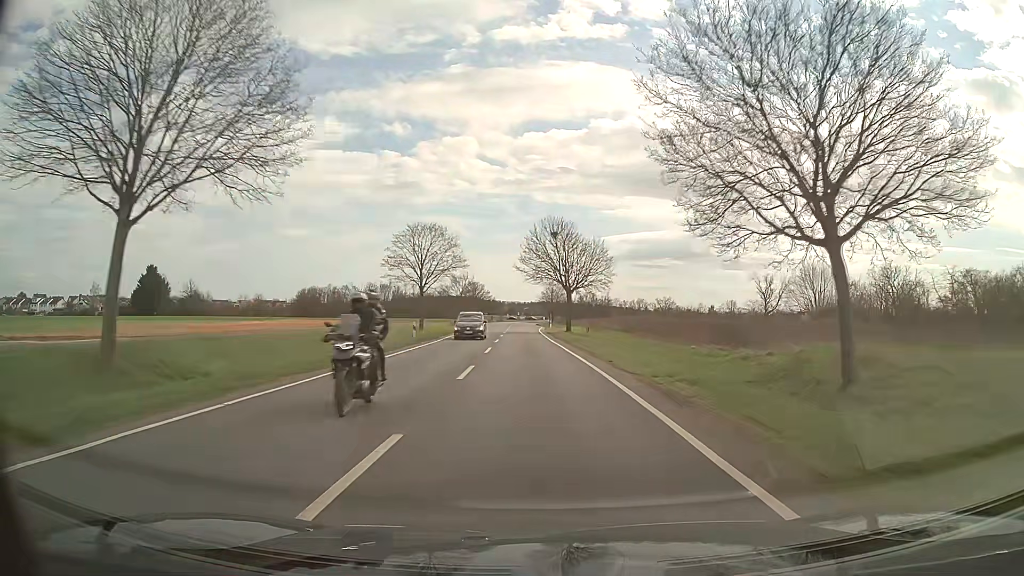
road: secondary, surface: asphalt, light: Day
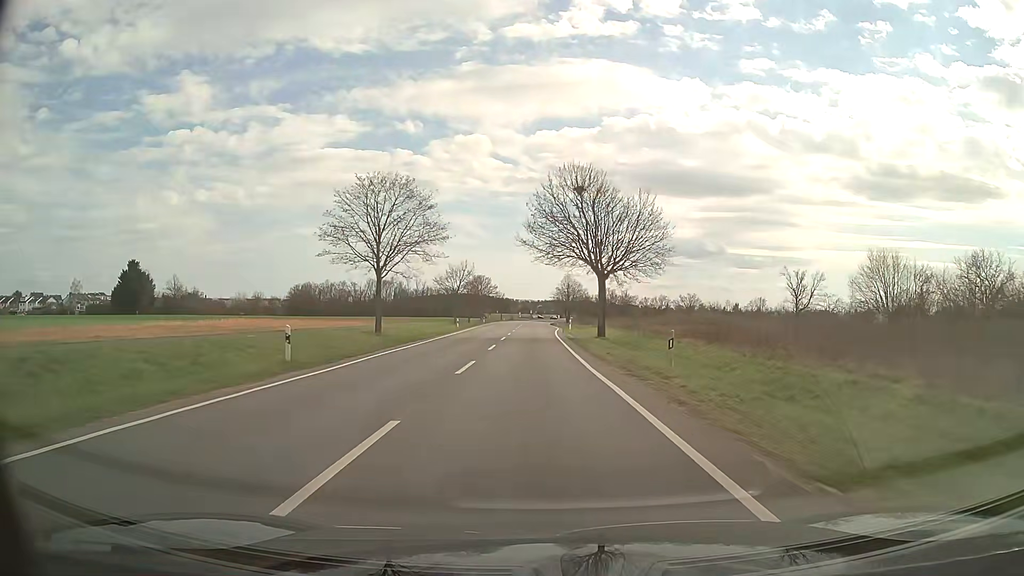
(-0.3, +21.5) m; -1°
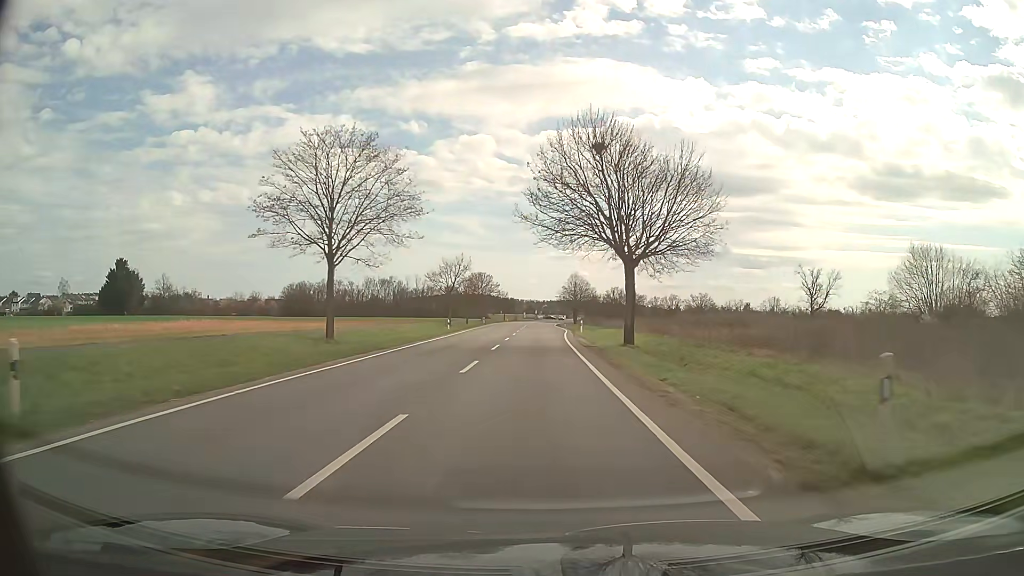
(0.0, +10.7) m; 0°
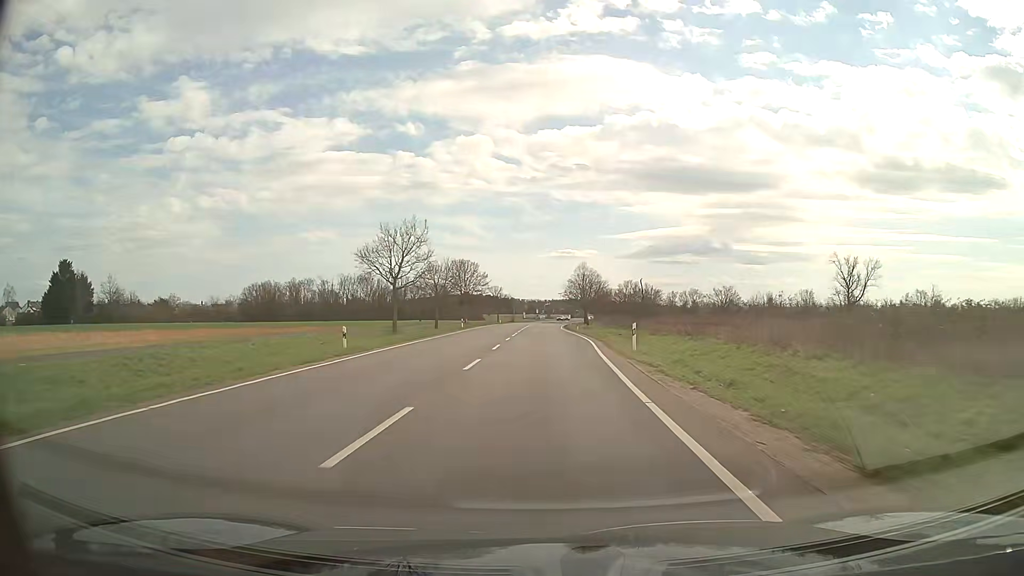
(0.0, +32.2) m; 0°
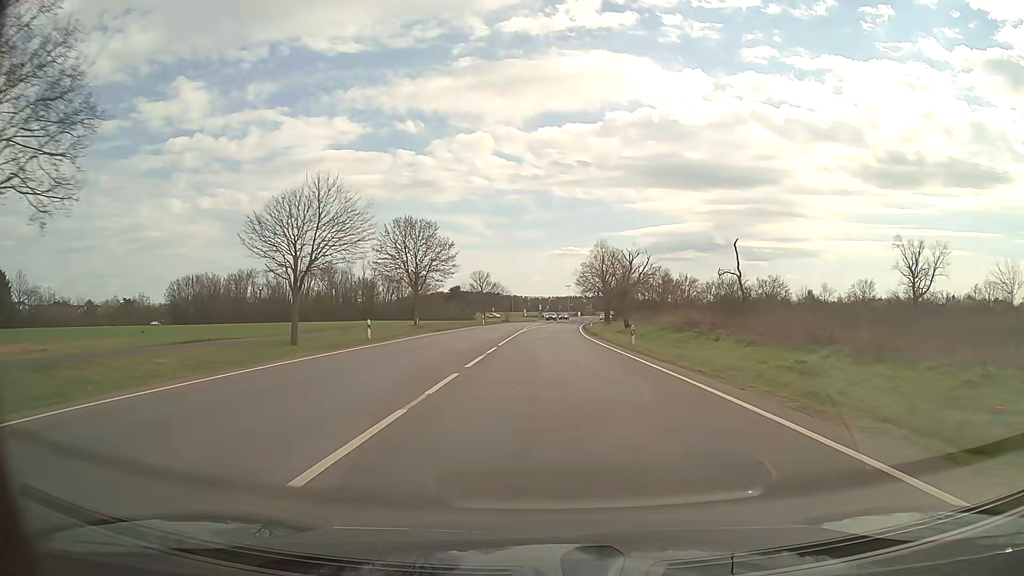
(-0.3, +43.0) m; -1°
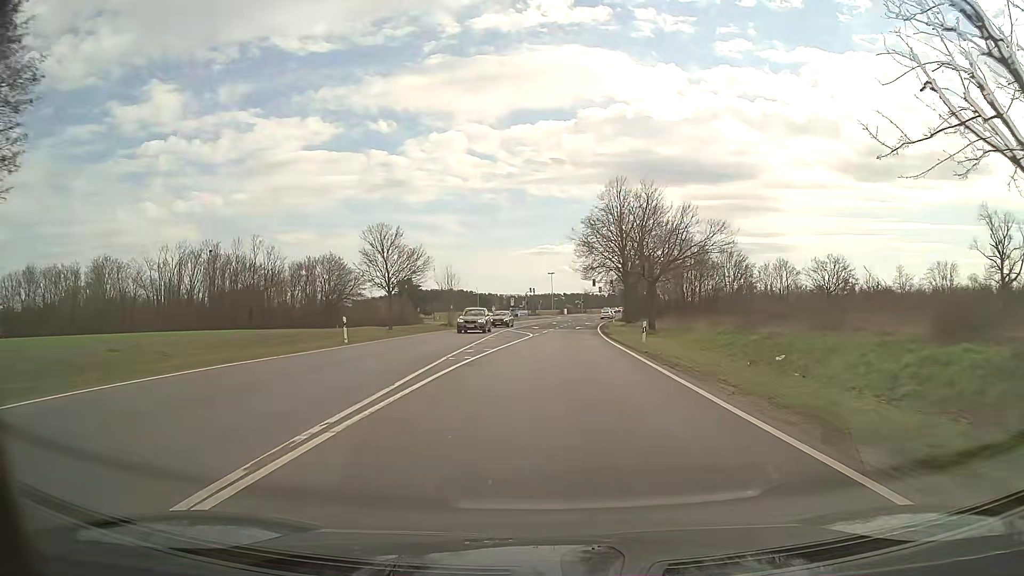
(+0.6, +52.3) m; +2°
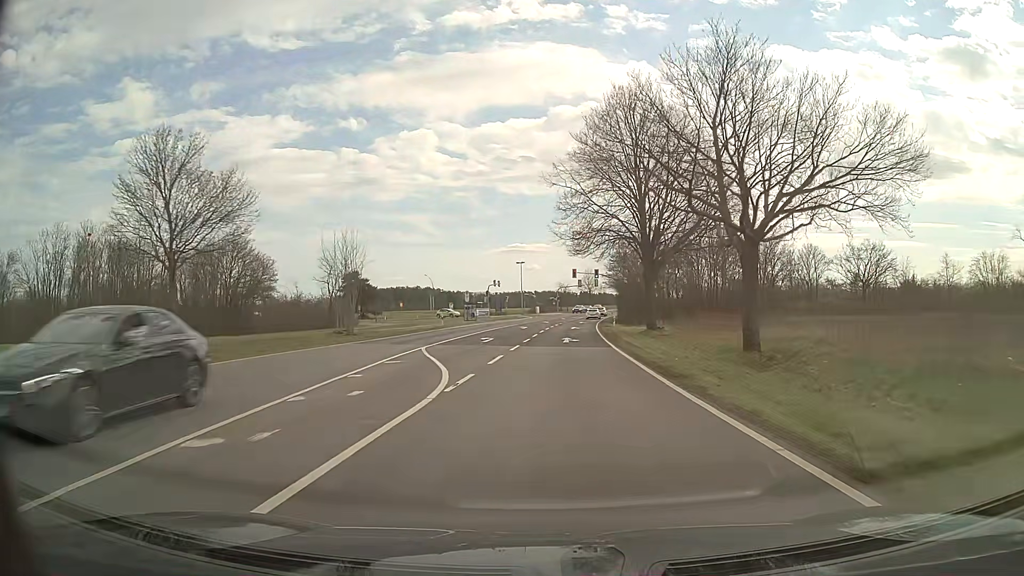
(+0.5, +27.1) m; +2°
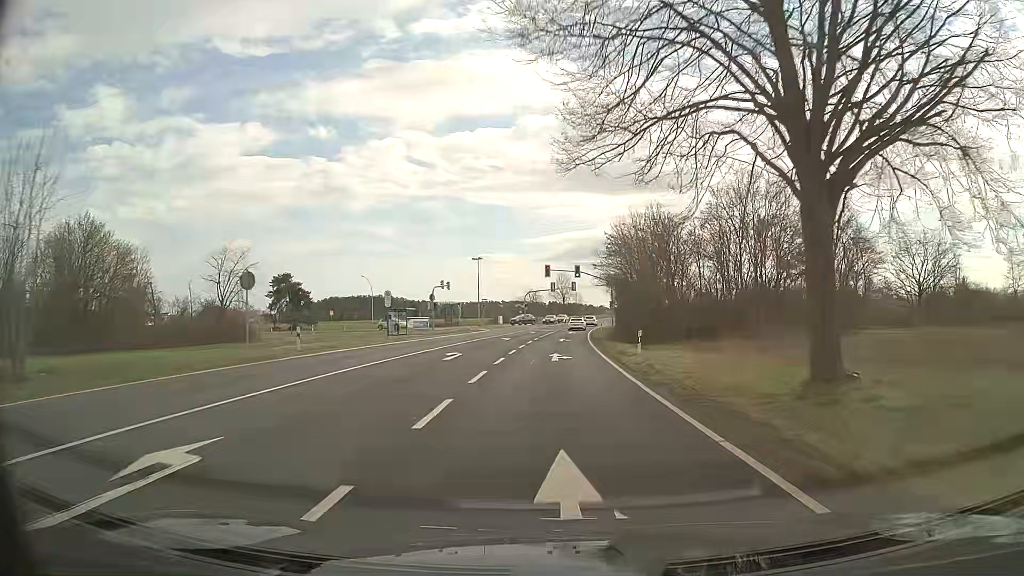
(+0.6, +26.8) m; +3°
(0, +10) (0, +20) (+1, +30) (+1, +40) (+2, +50) (+2, +60) (+3, +70) (+4, +80) (+6, +90) (+7, +100) m
